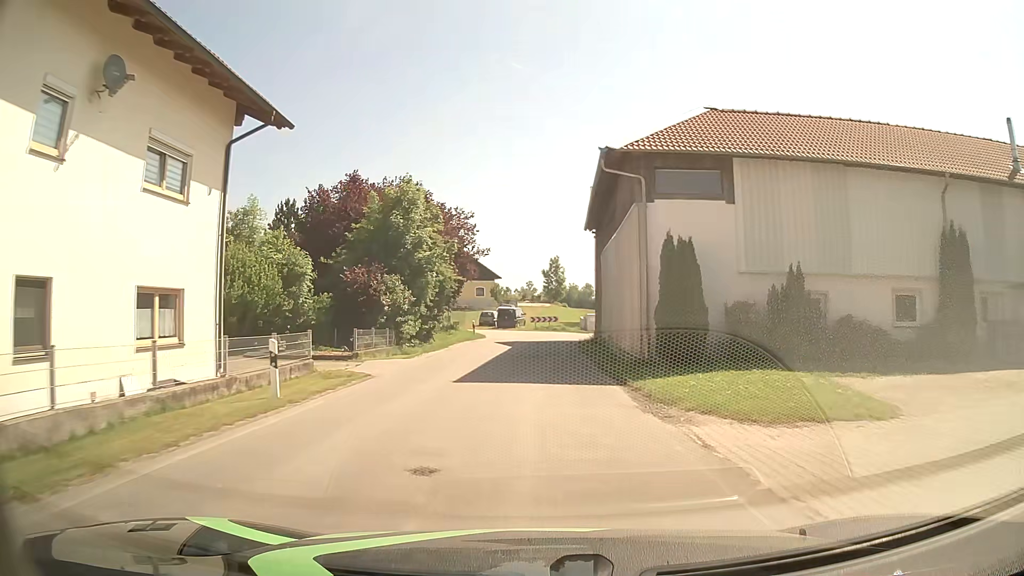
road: secondary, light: Day
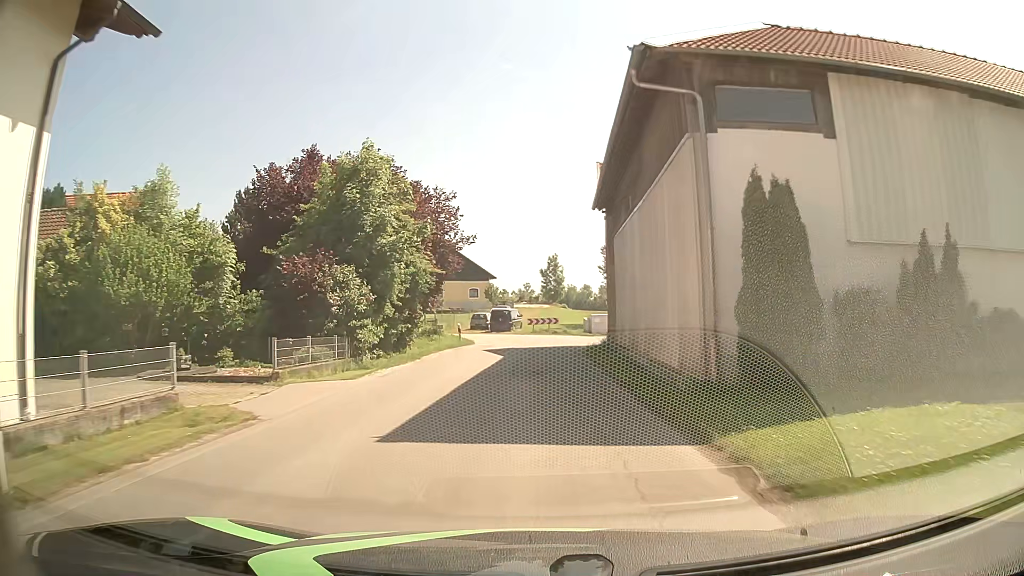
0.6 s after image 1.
(0.0, +6.7) m; 0°
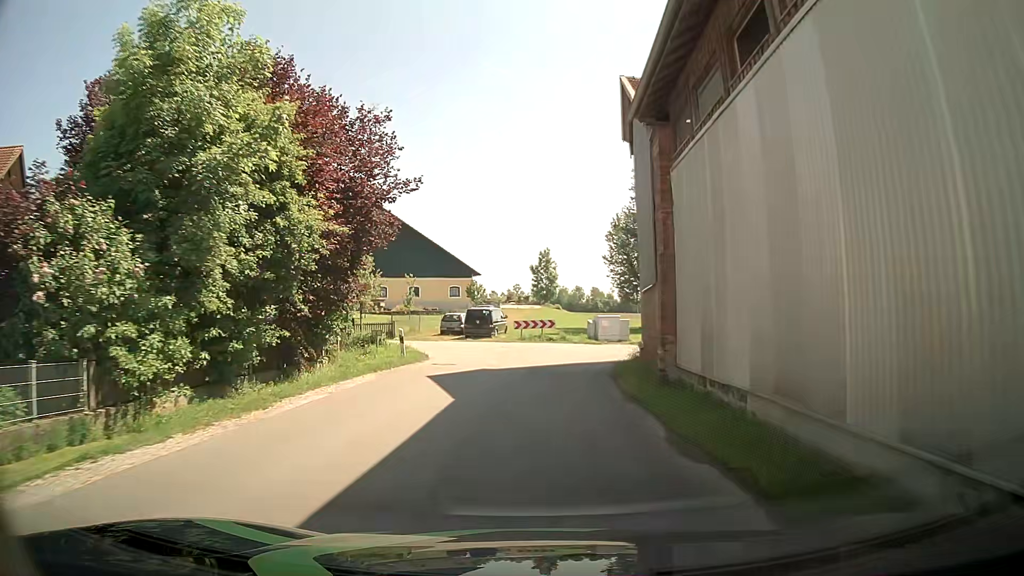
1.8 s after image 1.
(0.0, +12.7) m; +1°
